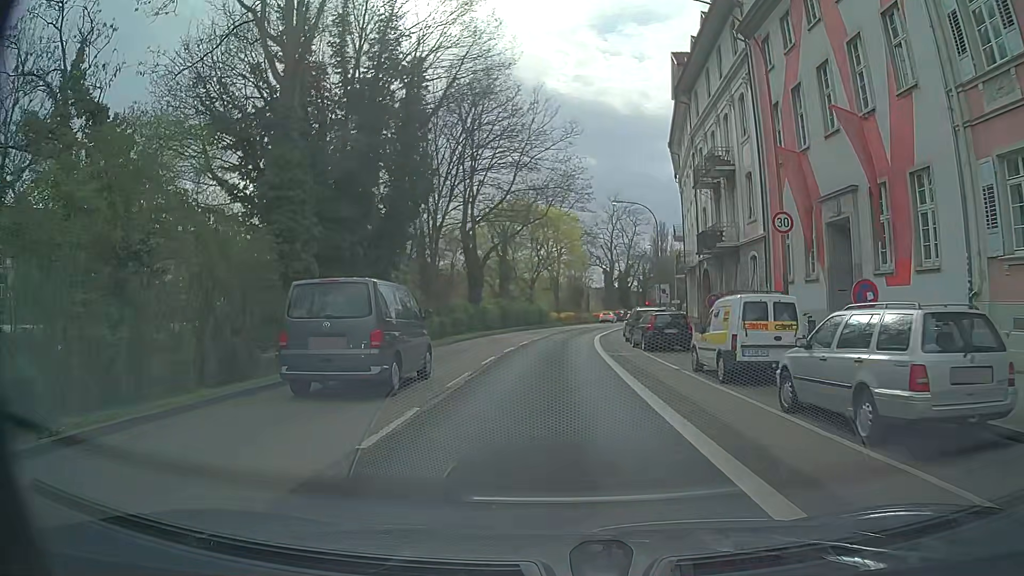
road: primary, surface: asphalt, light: Day
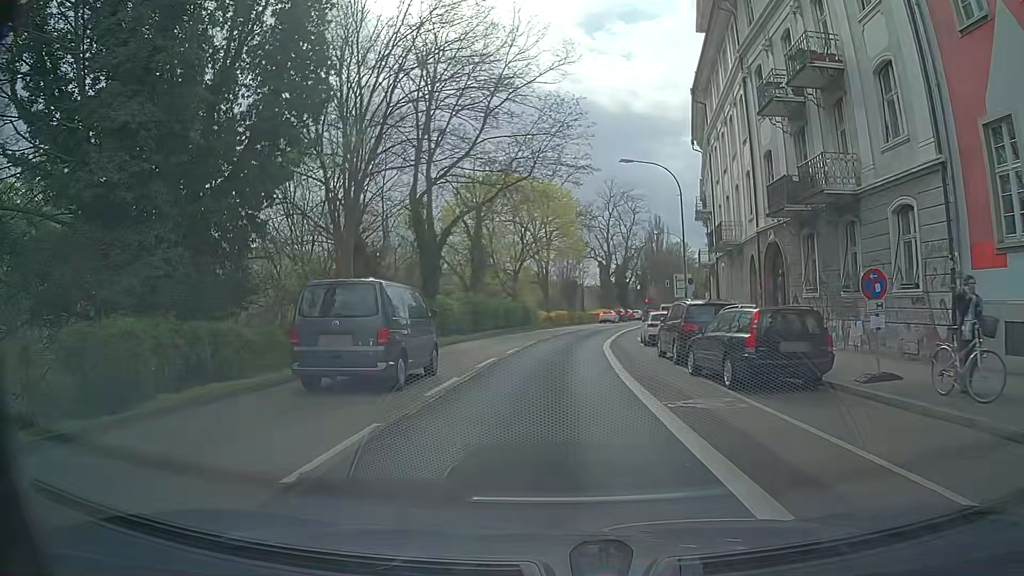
(+0.1, +13.5) m; +1°
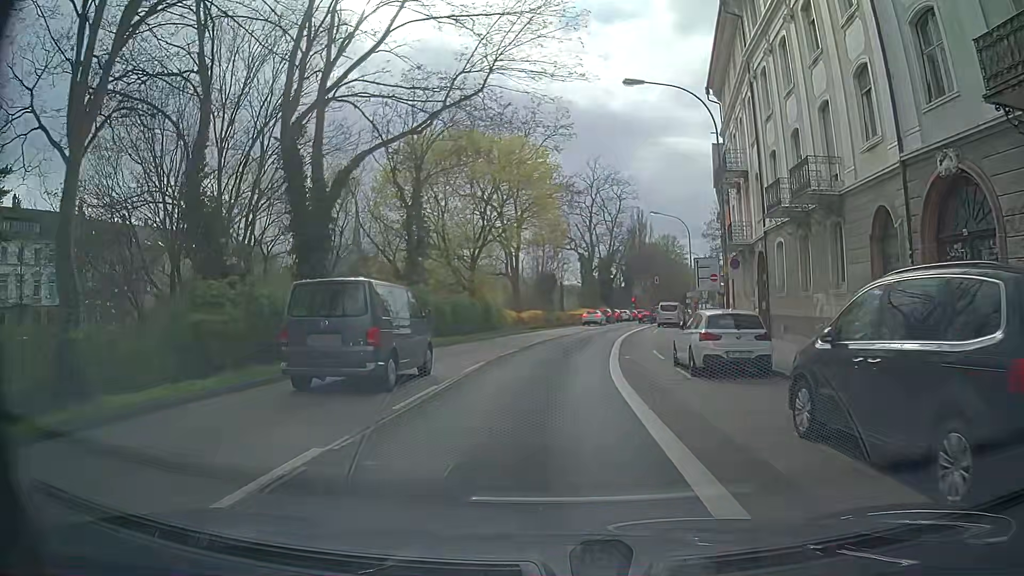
(+0.2, +13.6) m; +2°
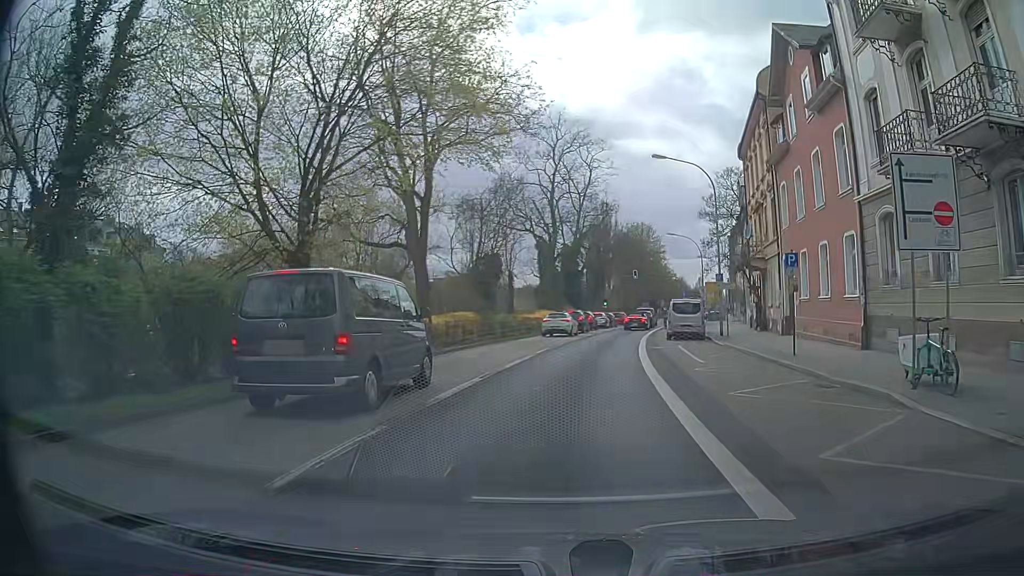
(+0.6, +22.4) m; +5°
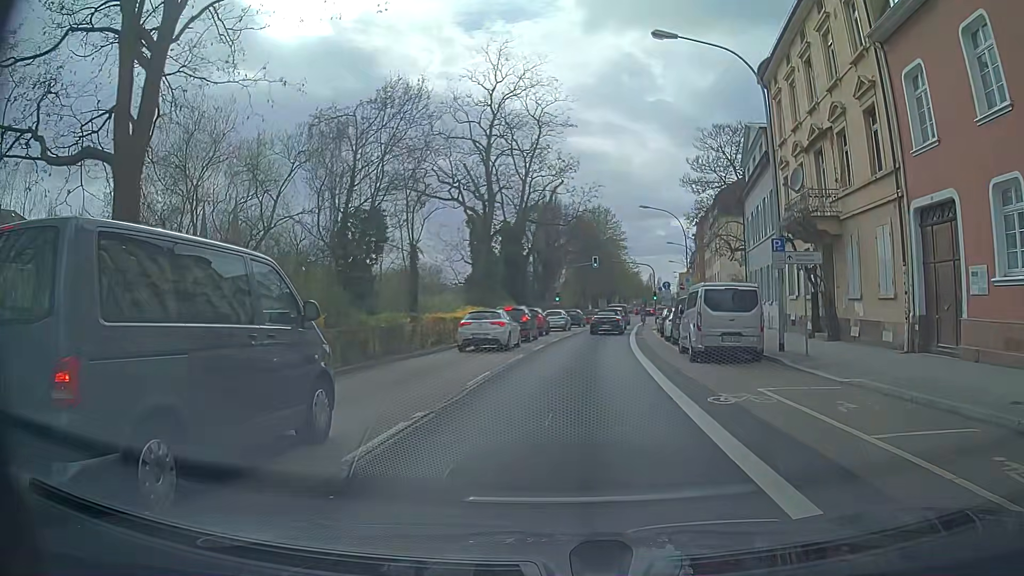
(+0.4, +16.6) m; +6°
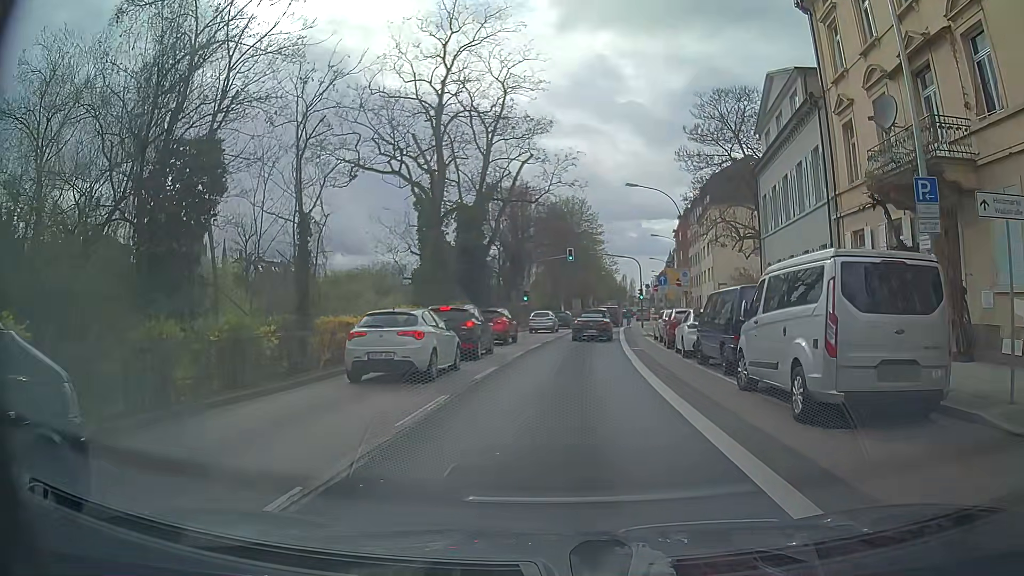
(-0.2, +9.8) m; 0°
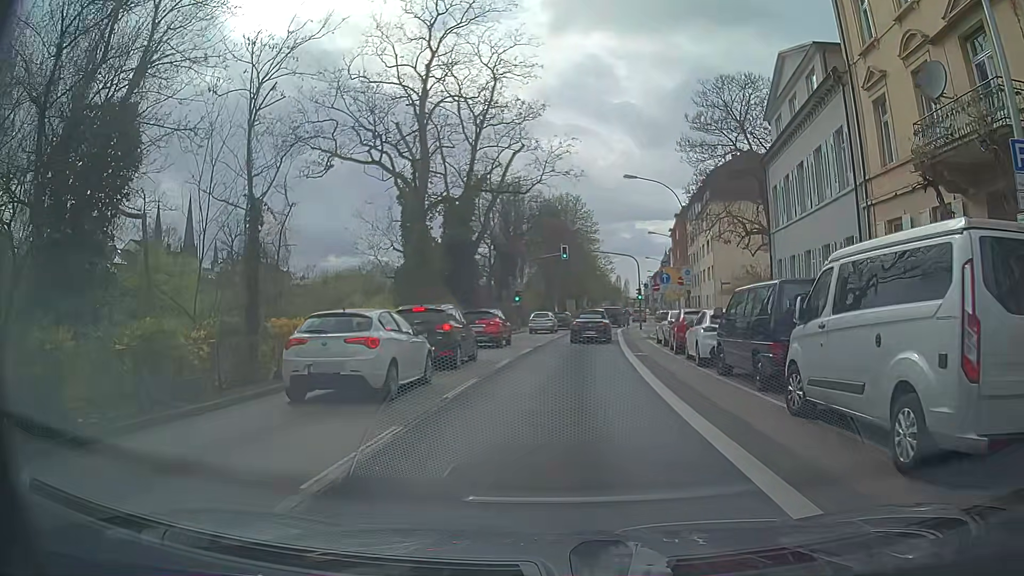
(+0.1, +2.9) m; 0°
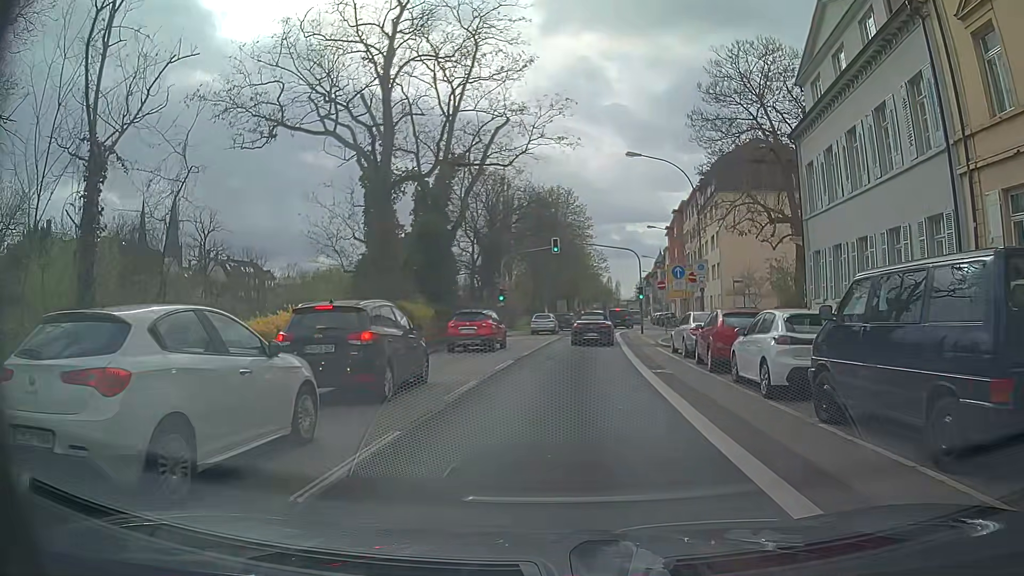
(+0.1, +6.3) m; +2°
